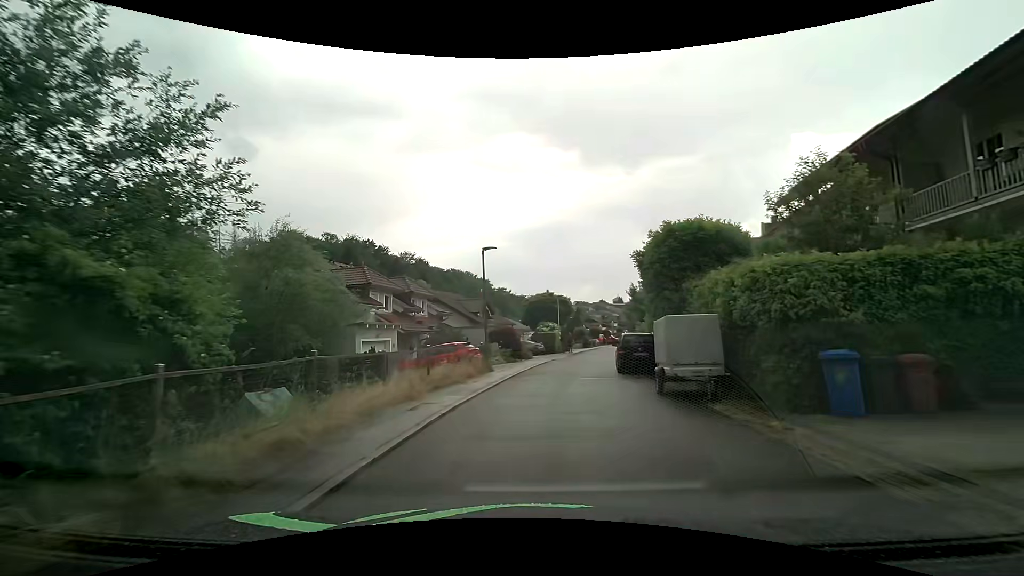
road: residential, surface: asphalt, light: Day
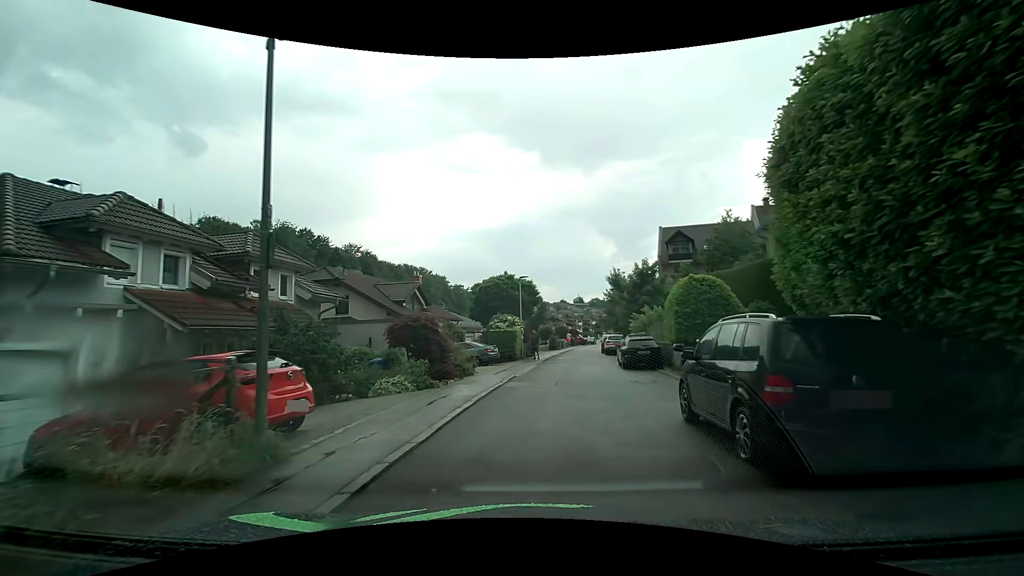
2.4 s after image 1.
(+0.6, +14.8) m; +5°
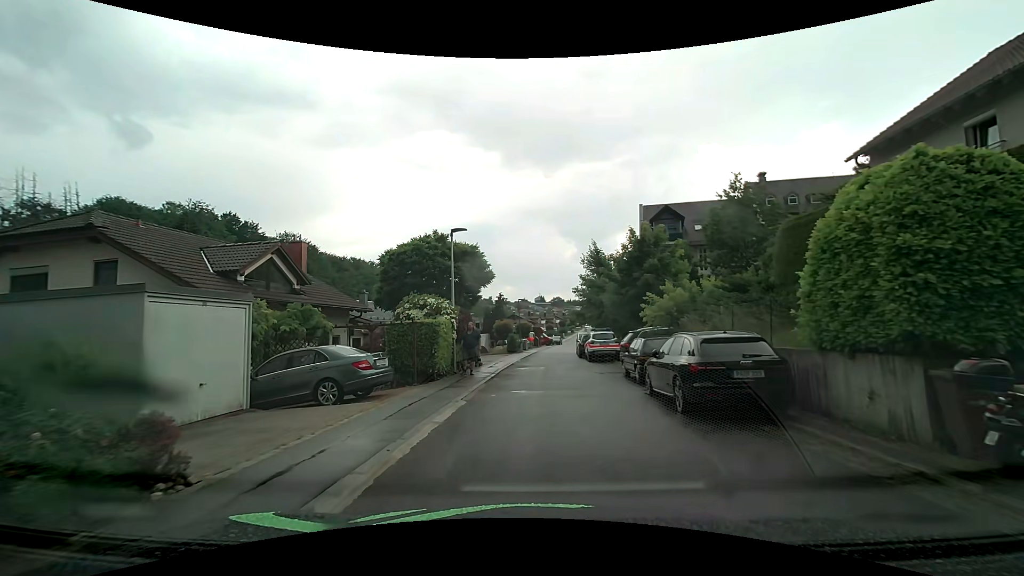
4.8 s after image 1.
(+0.6, +14.1) m; +5°
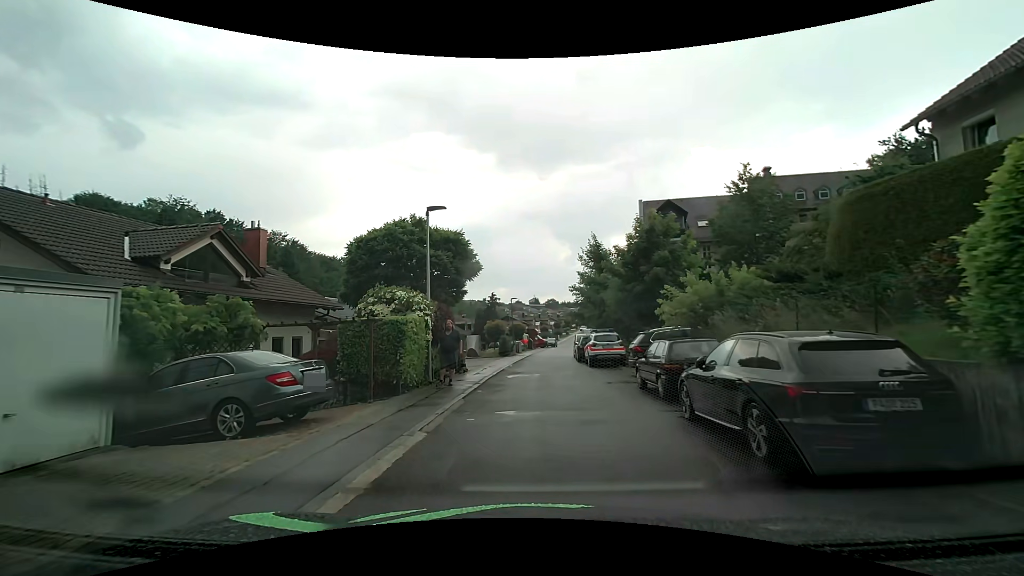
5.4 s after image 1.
(0.0, +3.4) m; 0°
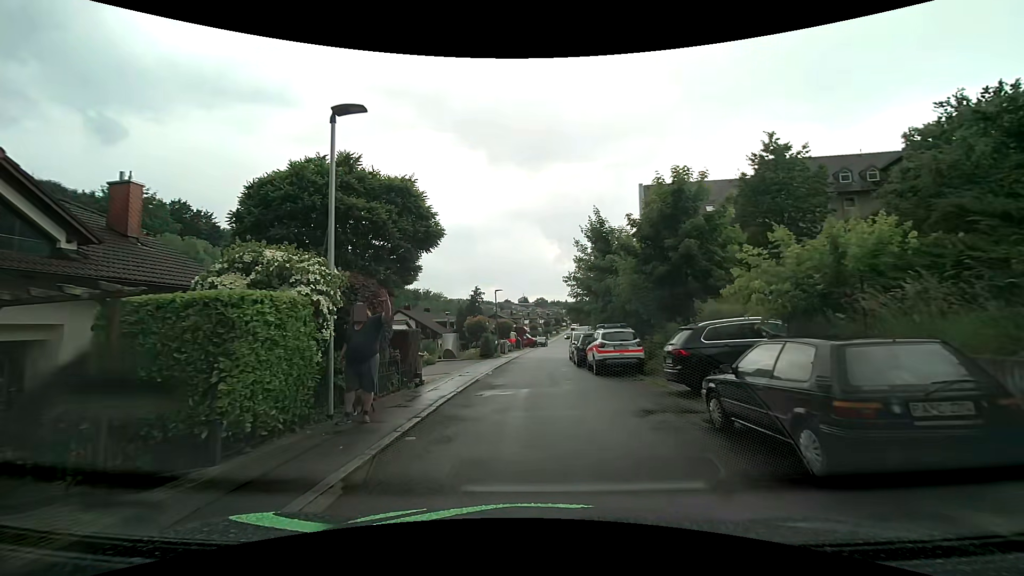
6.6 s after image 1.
(+0.1, +6.5) m; +2°
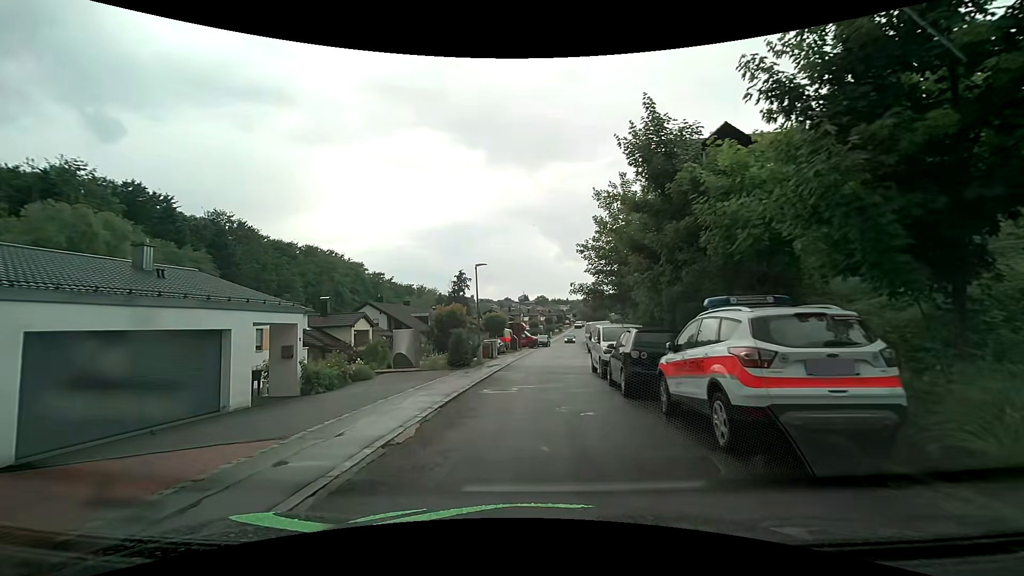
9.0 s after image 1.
(+0.2, +12.7) m; +2°
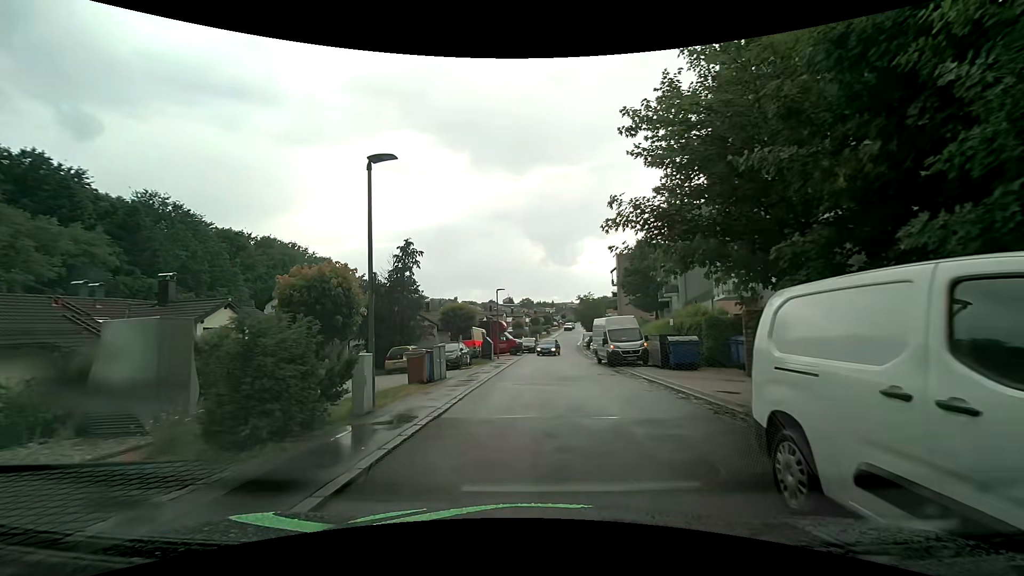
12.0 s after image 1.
(-0.2, +15.5) m; 0°
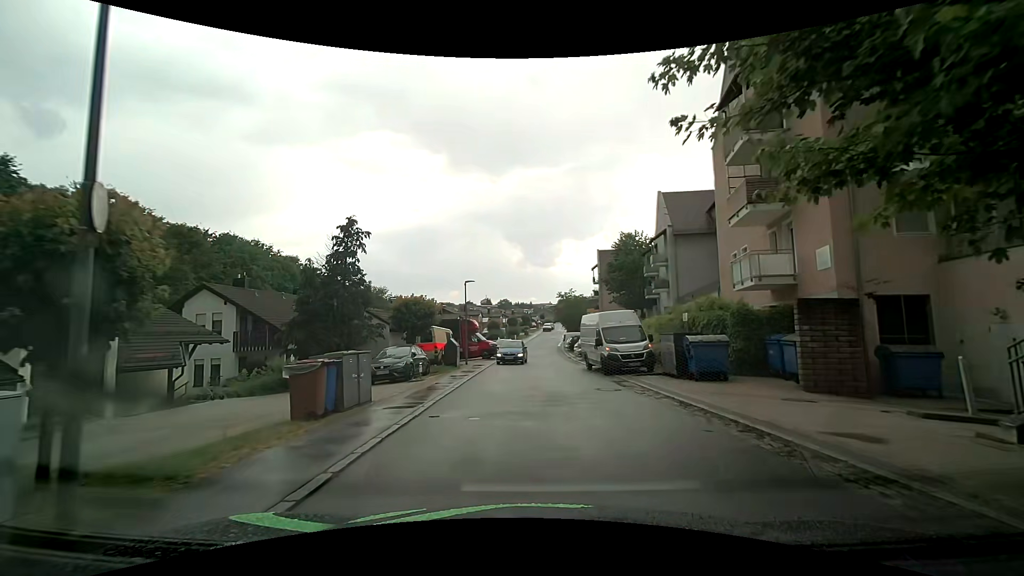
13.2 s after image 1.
(+0.1, +5.9) m; +2°
